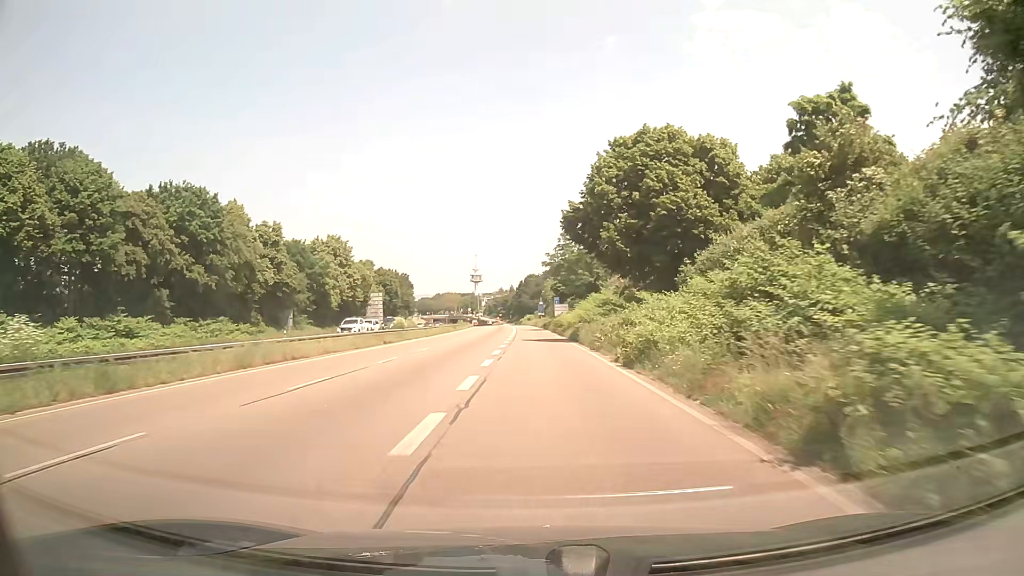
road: trunk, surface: asphalt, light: Day
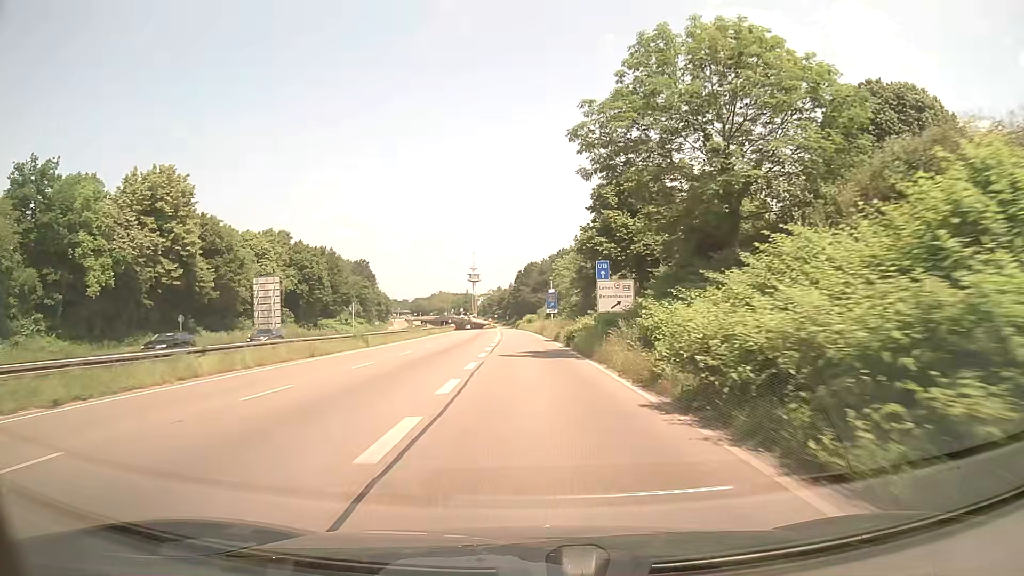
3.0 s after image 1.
(0.0, +55.6) m; 0°
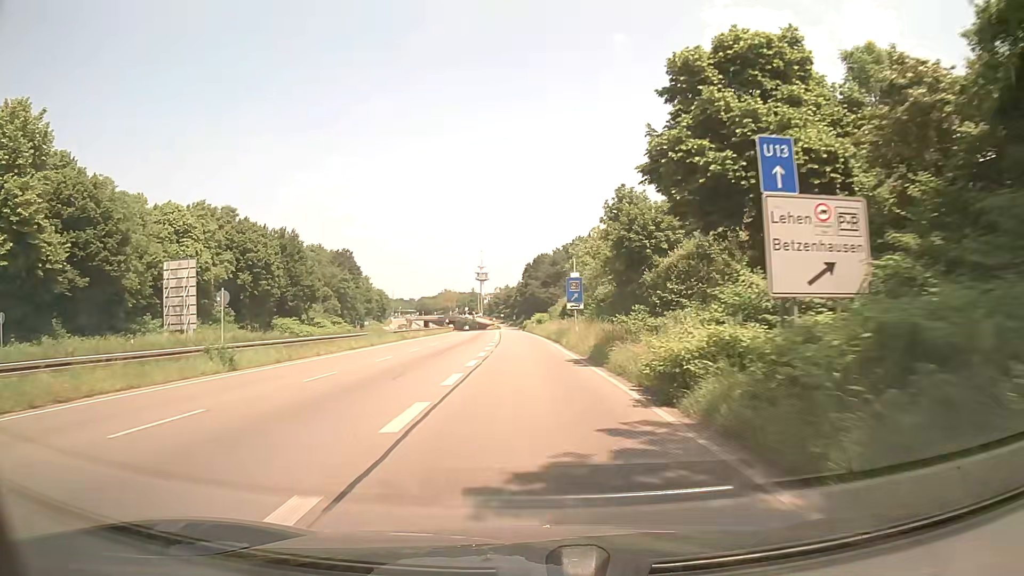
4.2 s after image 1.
(-0.1, +22.6) m; -1°
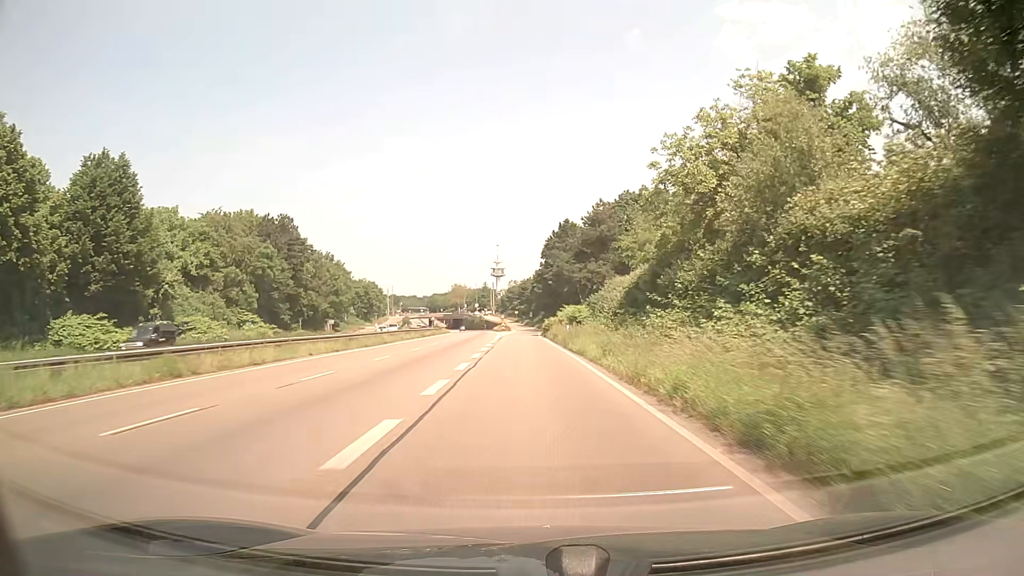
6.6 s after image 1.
(-0.7, +44.9) m; -2°
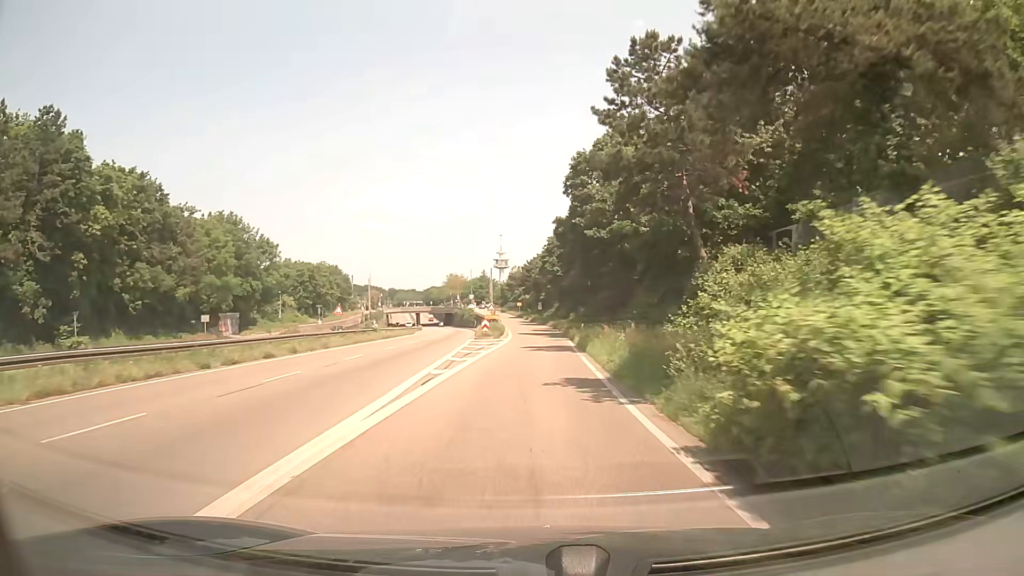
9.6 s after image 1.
(-0.3, +54.6) m; 0°
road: trunk_link
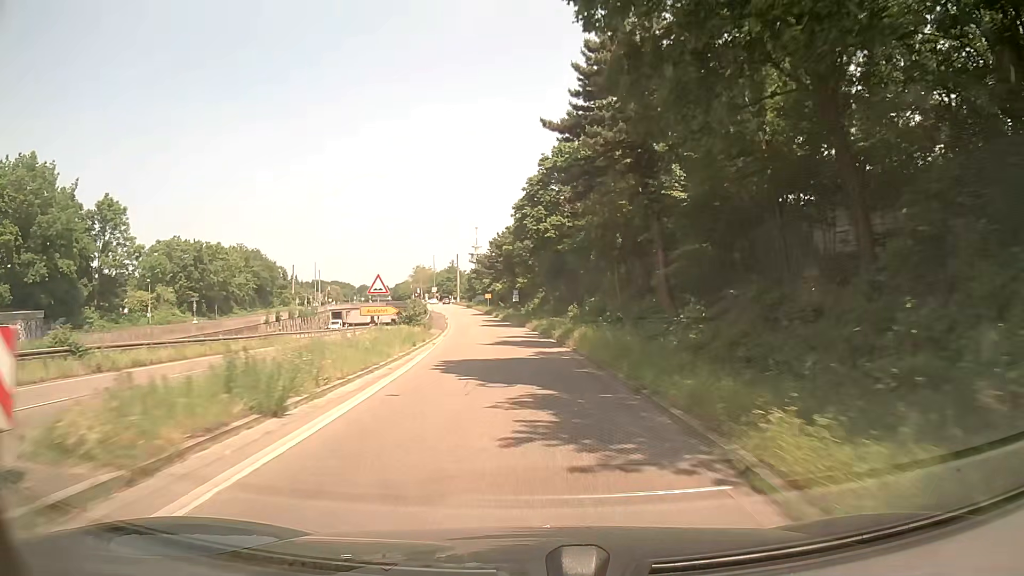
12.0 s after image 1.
(+0.8, +42.6) m; +2°
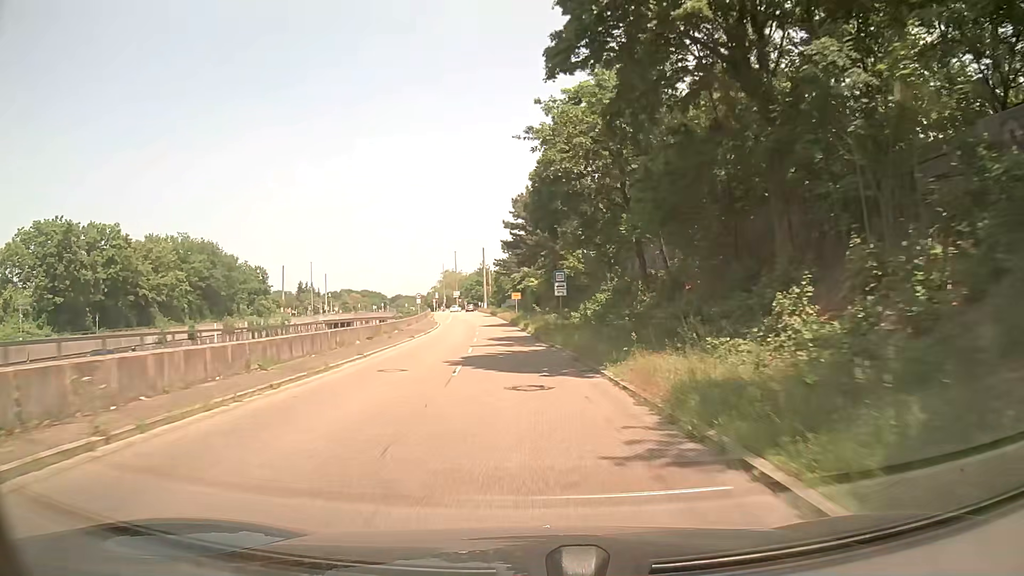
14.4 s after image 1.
(-0.8, +41.0) m; -3°
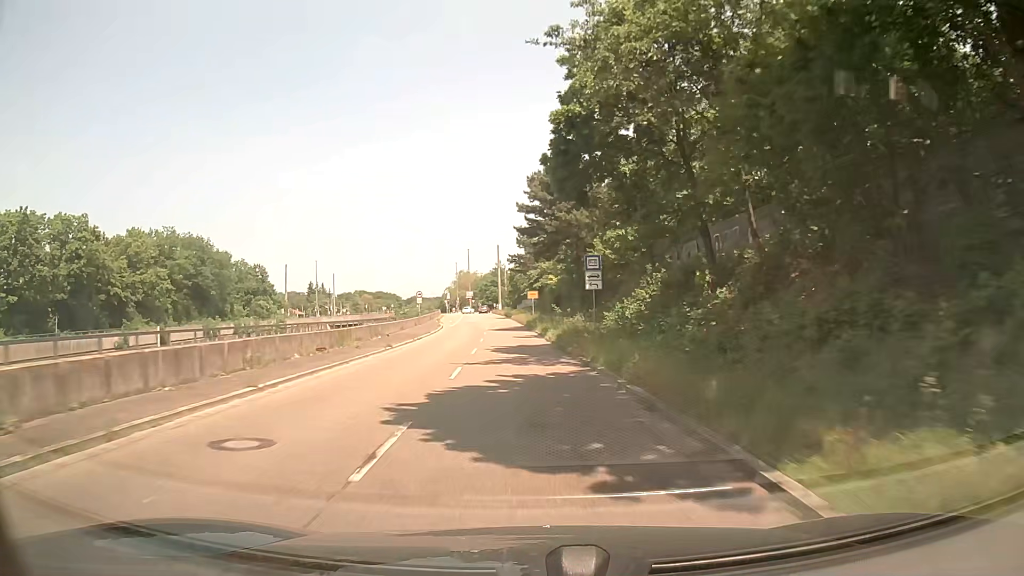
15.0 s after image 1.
(-0.2, +9.8) m; -3°
(0, +10) (0, +20) (0, +30) (0, +40) (-1, +50) (-1, +60) (-2, +70) (-2, +80) (-3, +90) (-4, +100) m
